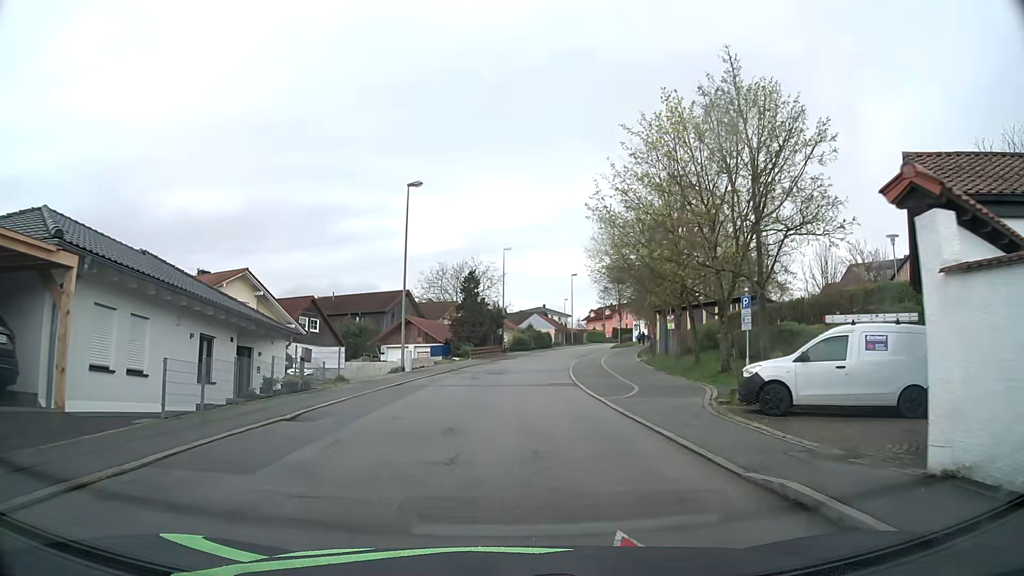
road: residential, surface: asphalt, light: Day
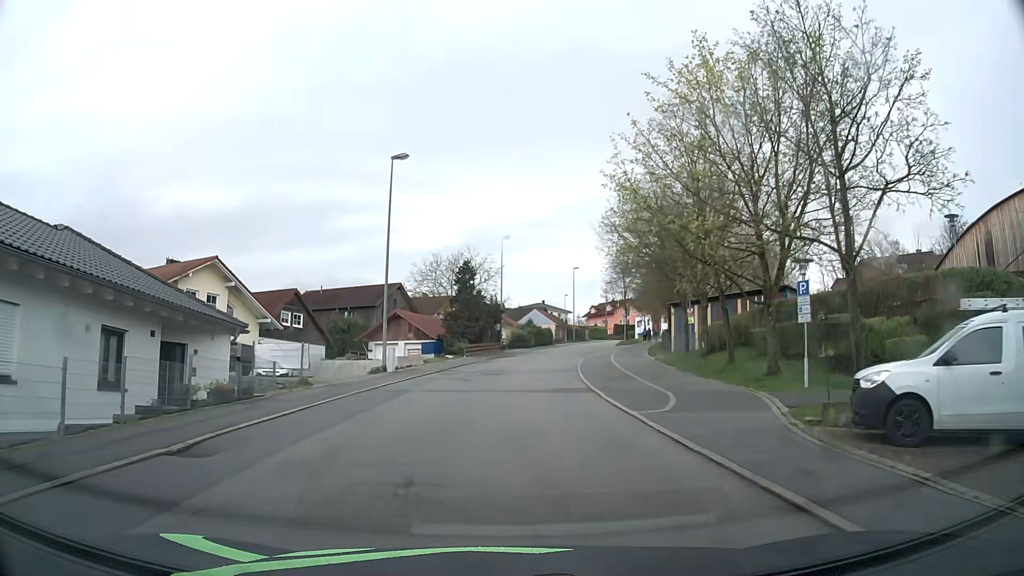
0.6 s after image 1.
(0.0, +4.8) m; 0°
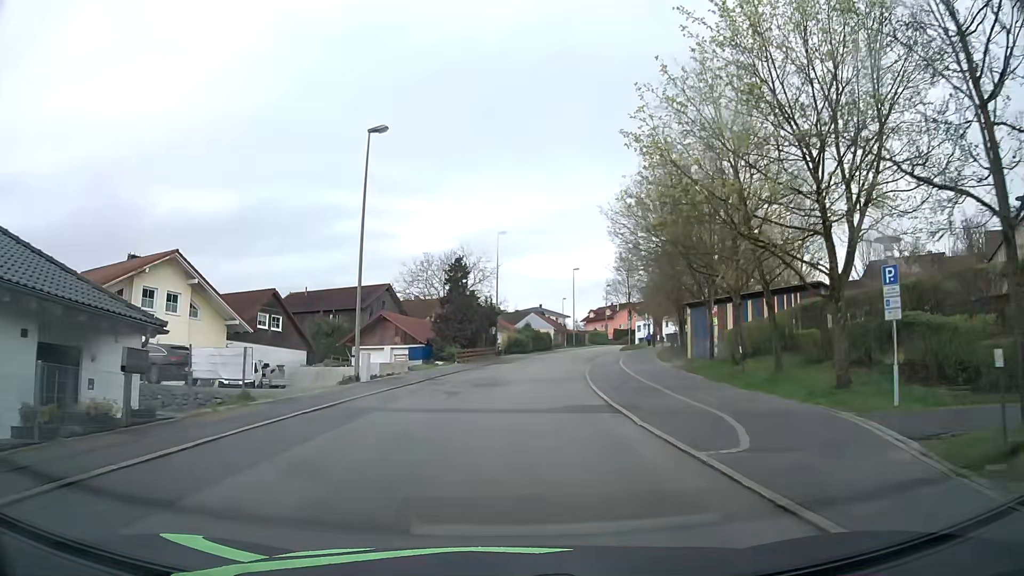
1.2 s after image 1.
(0.0, +4.8) m; +1°
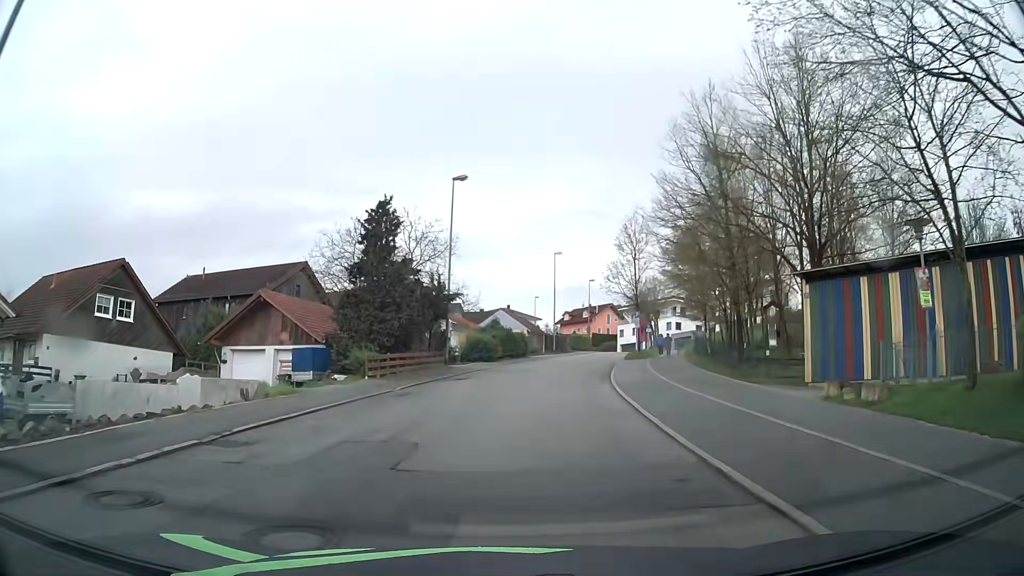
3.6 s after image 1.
(+0.3, +19.3) m; +3°
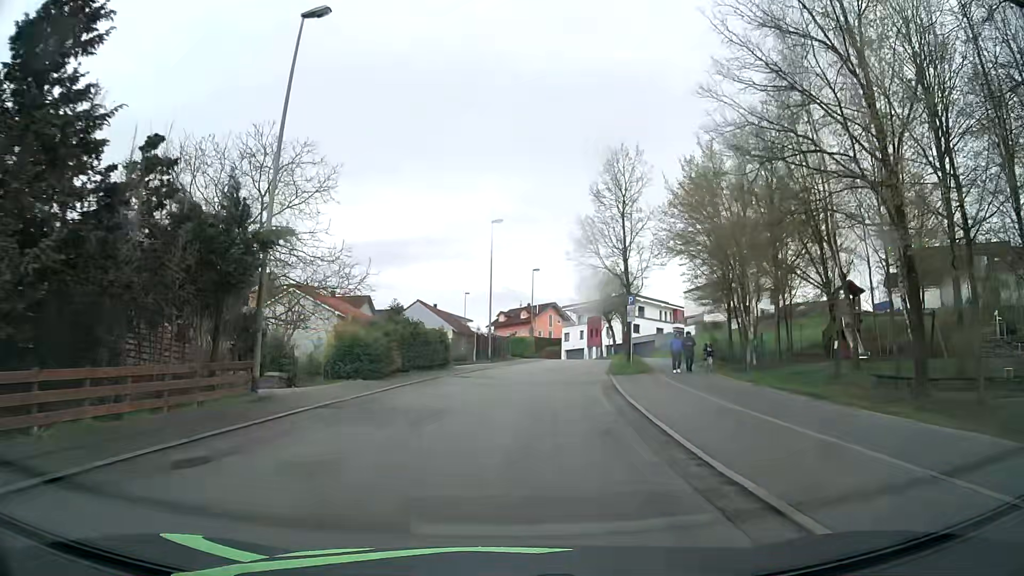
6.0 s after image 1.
(+0.9, +19.3) m; +6°
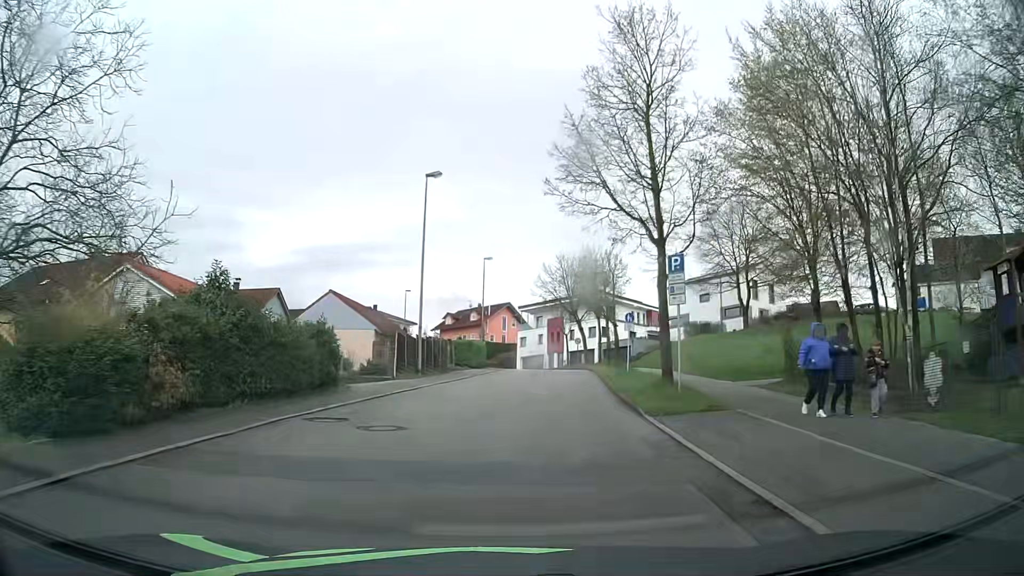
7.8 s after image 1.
(+0.6, +14.7) m; +4°
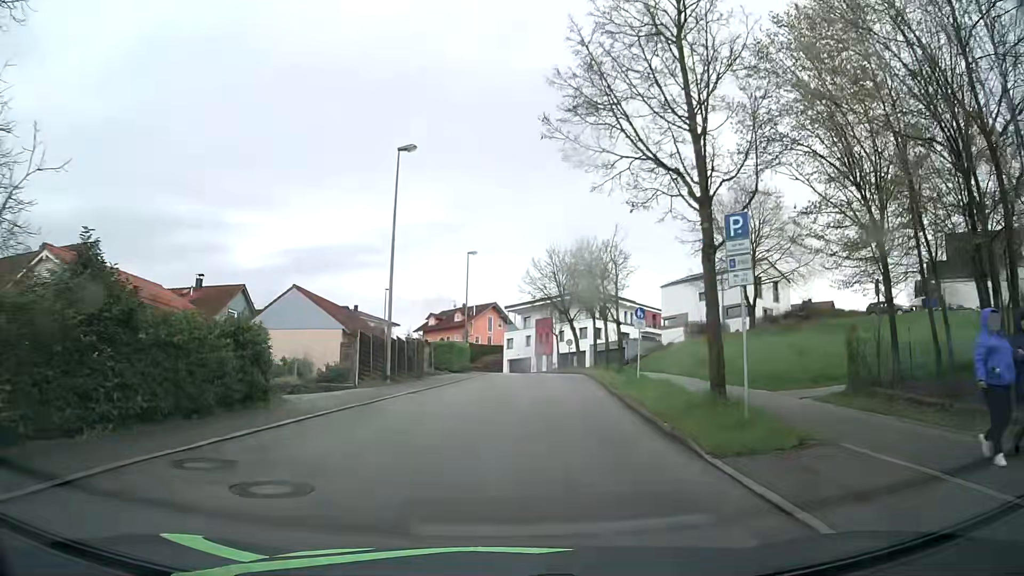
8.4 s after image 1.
(+0.1, +4.9) m; 0°
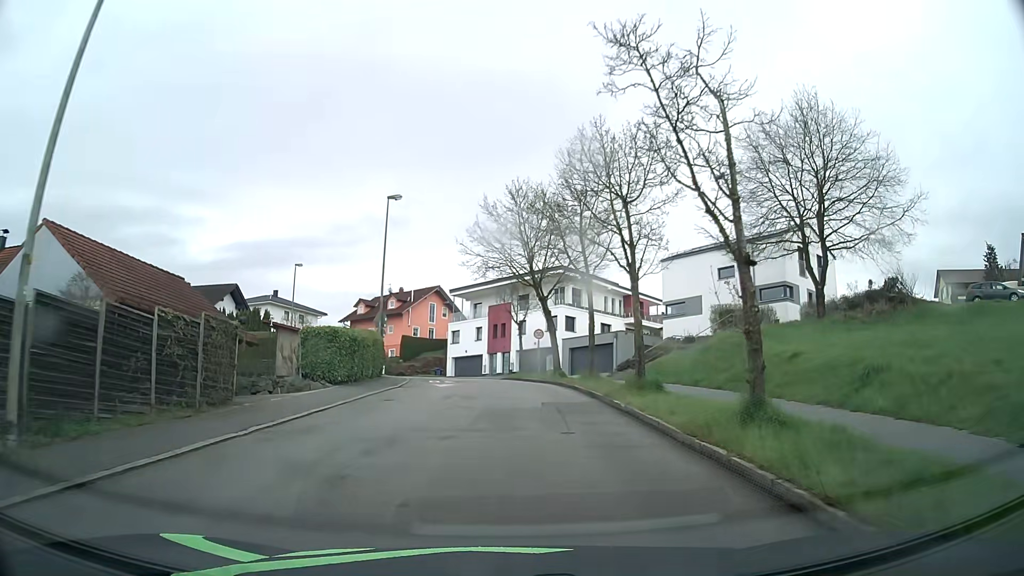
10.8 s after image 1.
(+1.1, +19.7) m; +5°
(0, +10) (0, +20) (0, +30) (-2, +40) (-5, +49) (-9, +58) (-16, +66) (-24, +72) (-33, +77) (-42, +81) m
